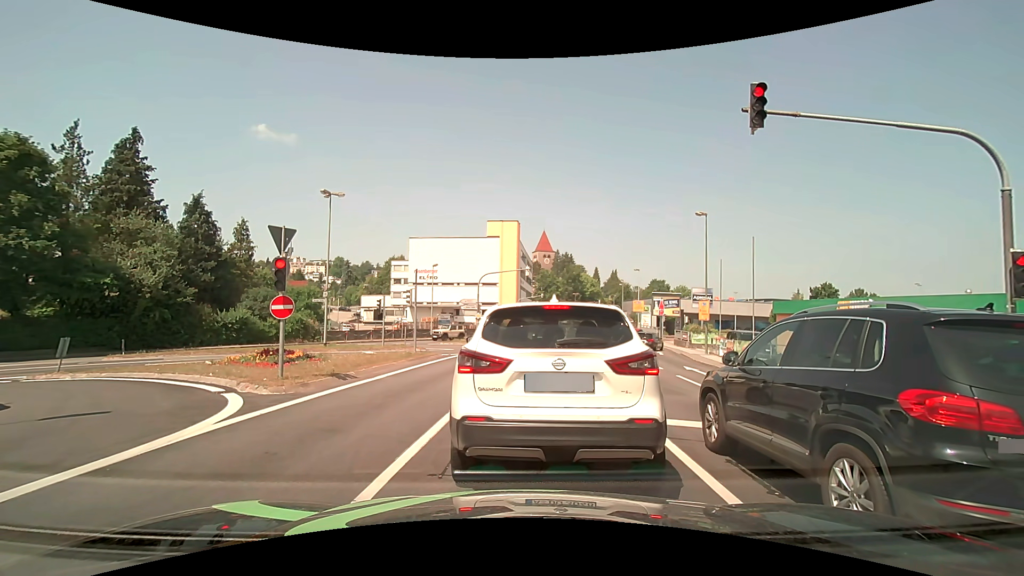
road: tertiary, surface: asphalt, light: Day
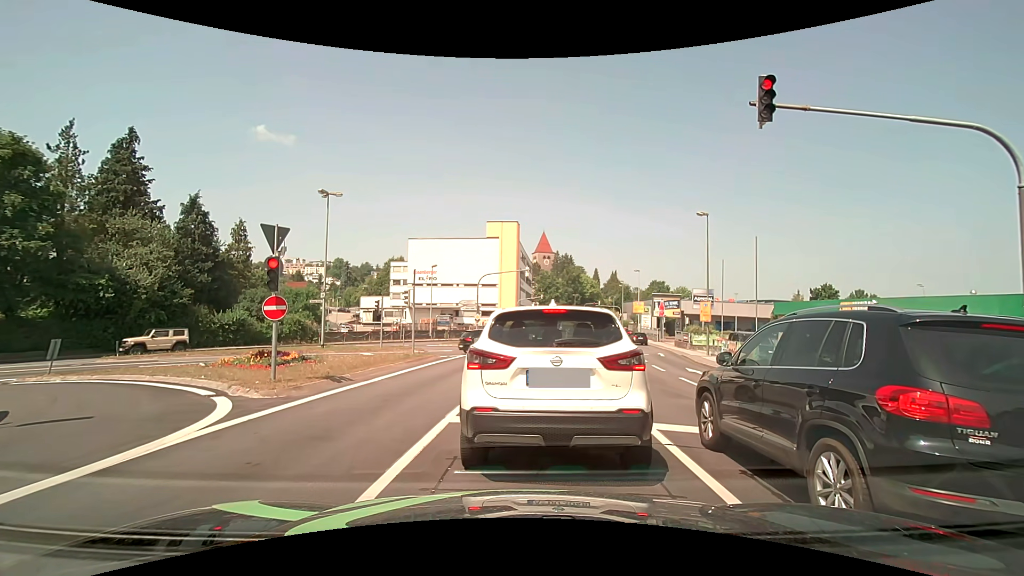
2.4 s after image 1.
(0.0, +0.3) m; 0°
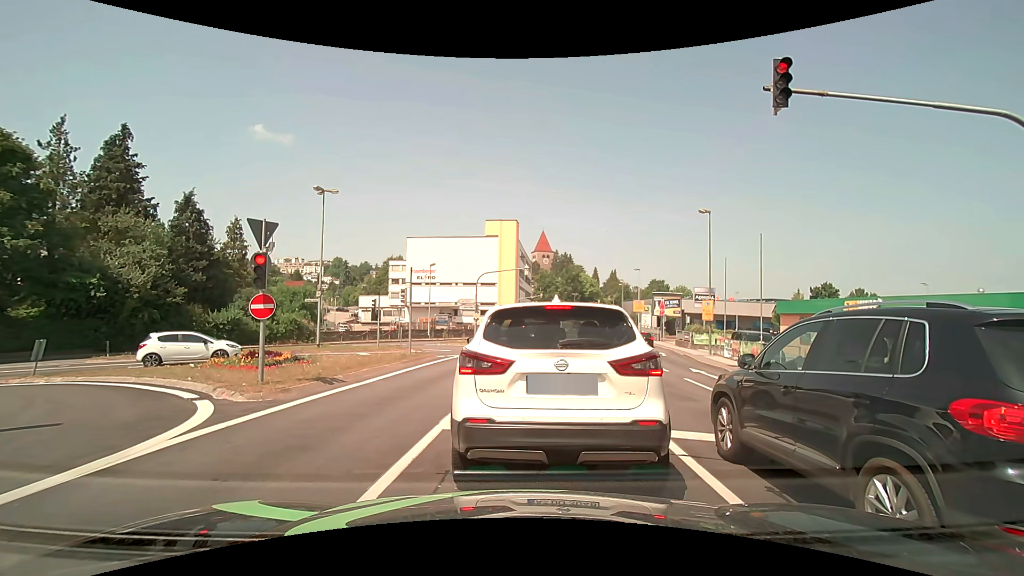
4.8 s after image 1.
(0.0, +0.6) m; 0°
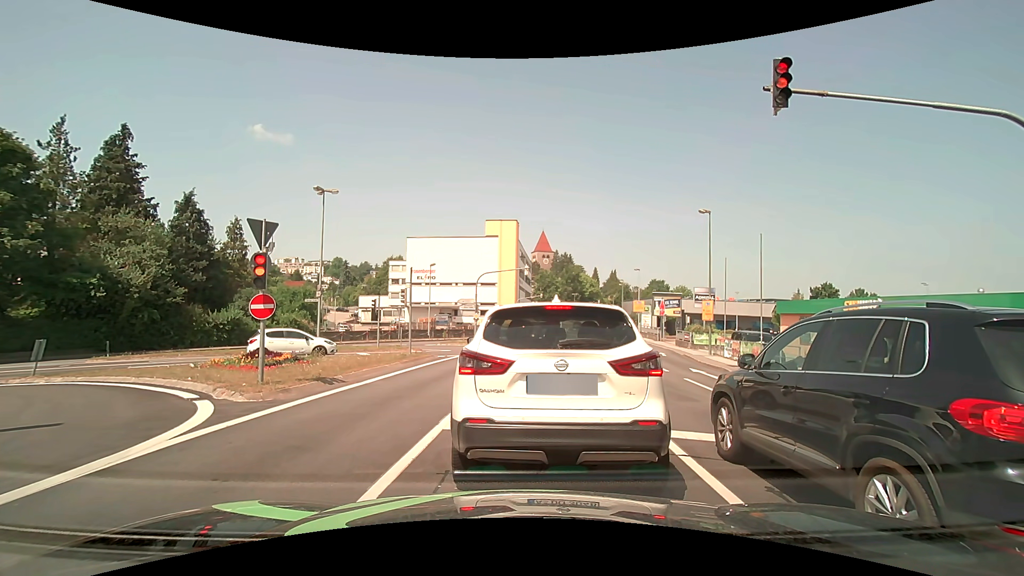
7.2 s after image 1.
(0.0, 0.0) m; 0°
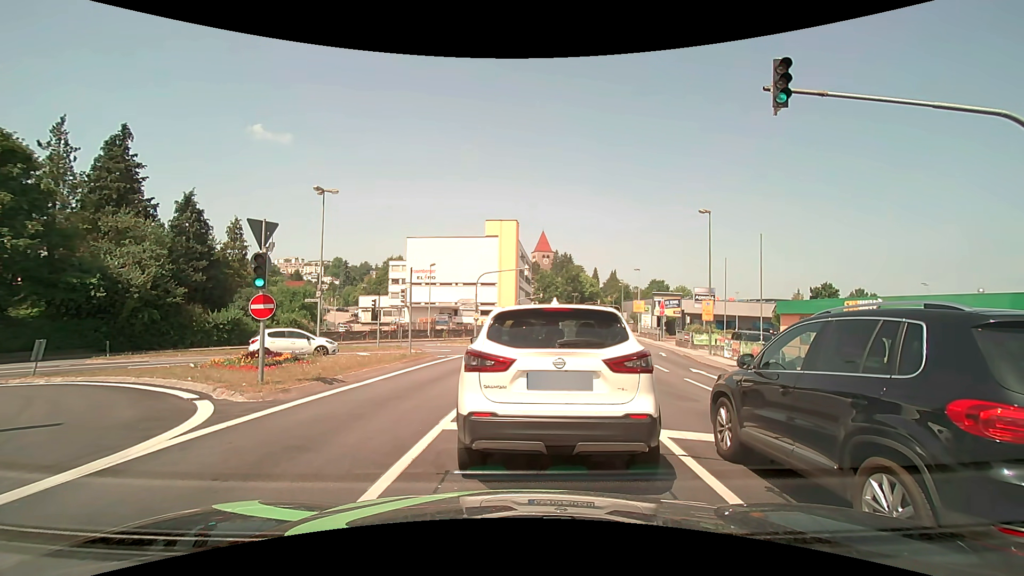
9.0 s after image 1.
(0.0, 0.0) m; 0°
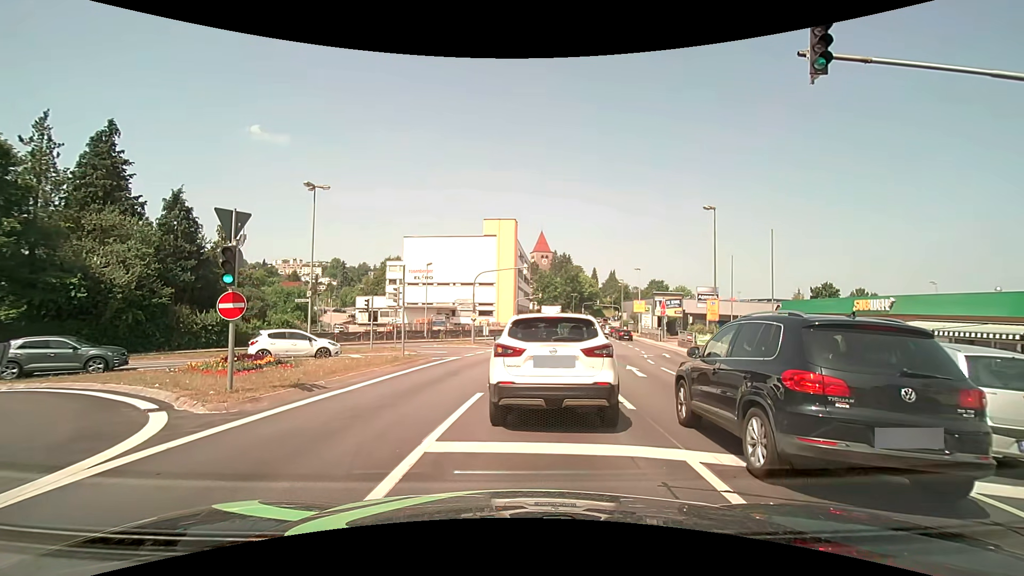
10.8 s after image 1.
(0.0, +1.3) m; -2°
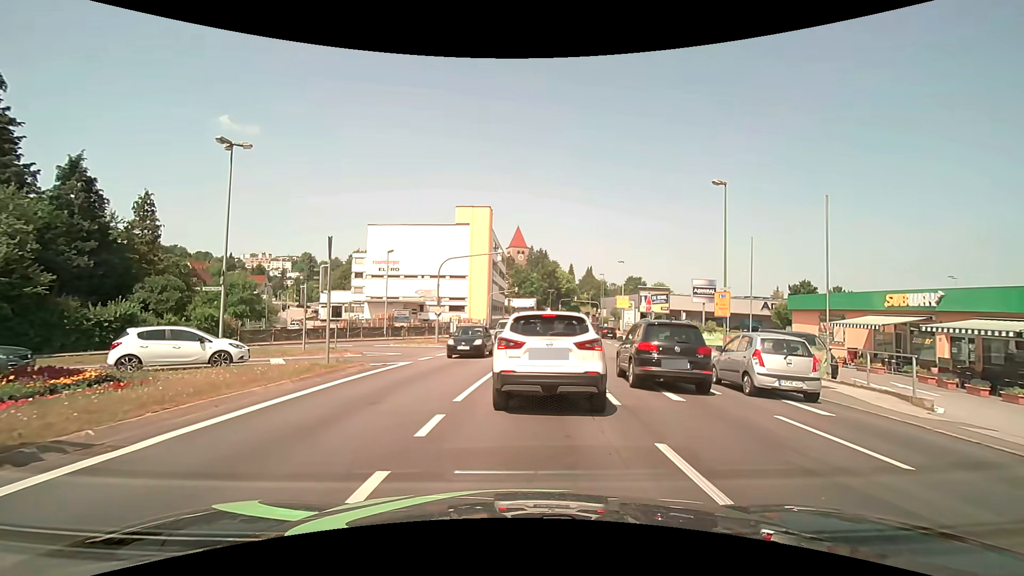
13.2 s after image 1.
(0.0, +6.2) m; +2°
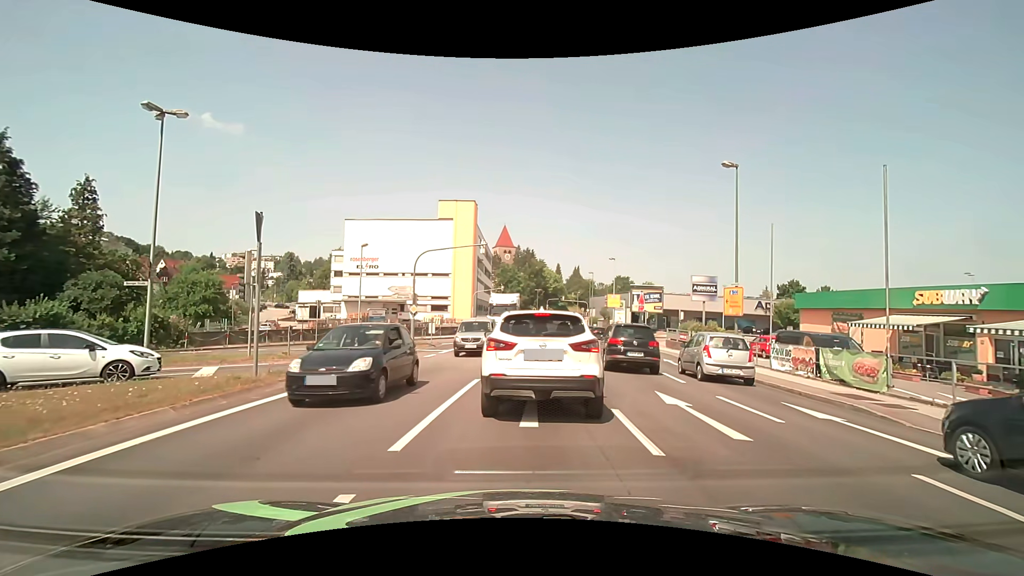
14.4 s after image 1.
(0.0, +3.5) m; +1°
(0, +10) (0, +20) (-5, +28) (-15, +27) (-23, +22) (-30, +14) (-35, +6) (-41, -3) (-46, -11) (-52, -19) m
